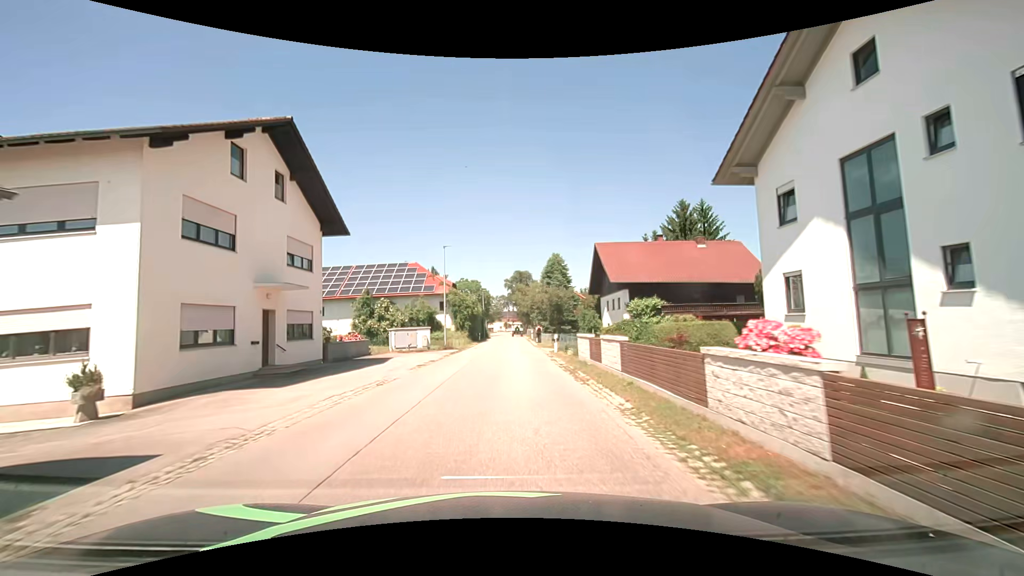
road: secondary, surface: asphalt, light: Day
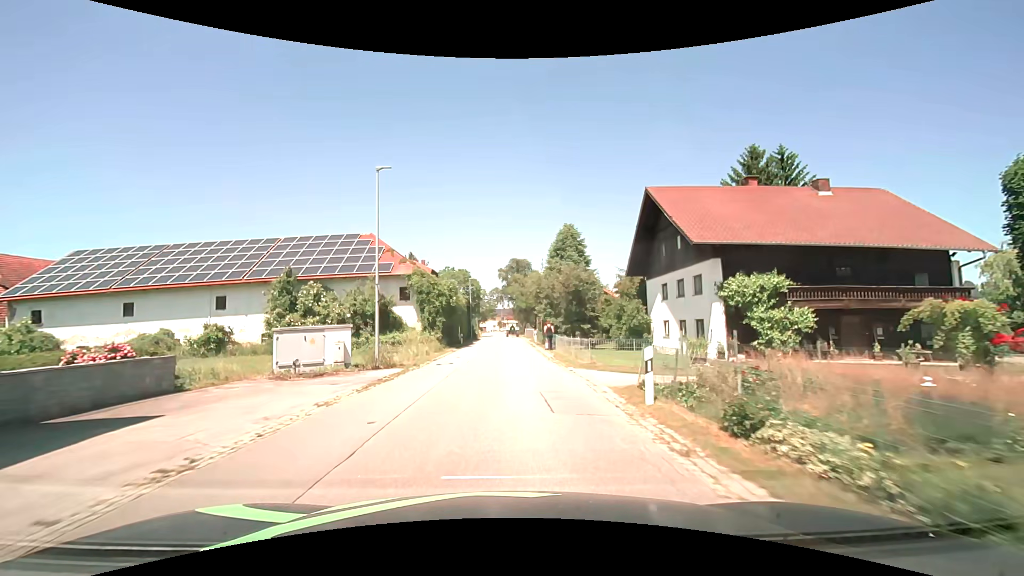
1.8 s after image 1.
(0.0, +19.0) m; +1°
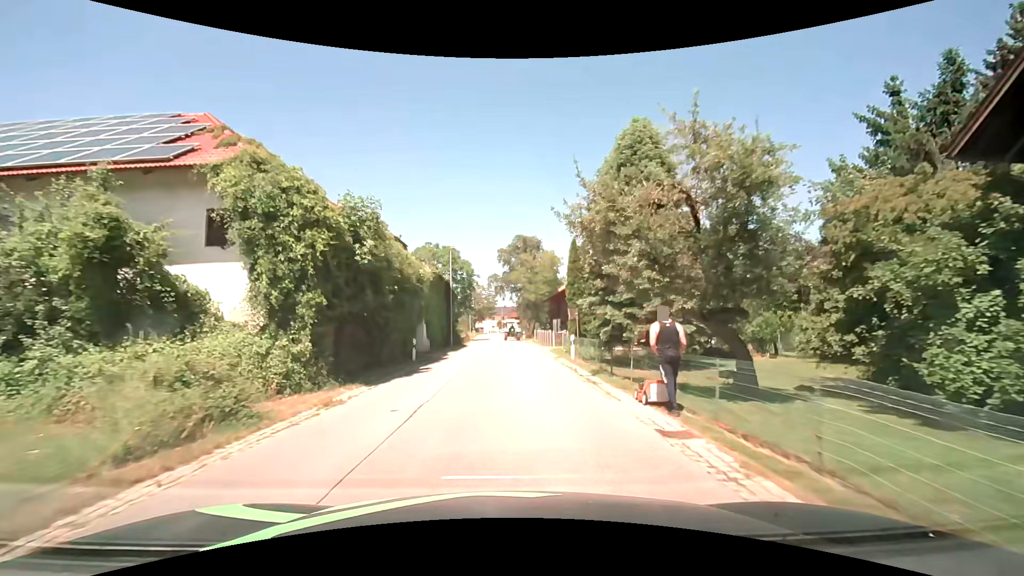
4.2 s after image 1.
(-0.5, +25.4) m; -1°
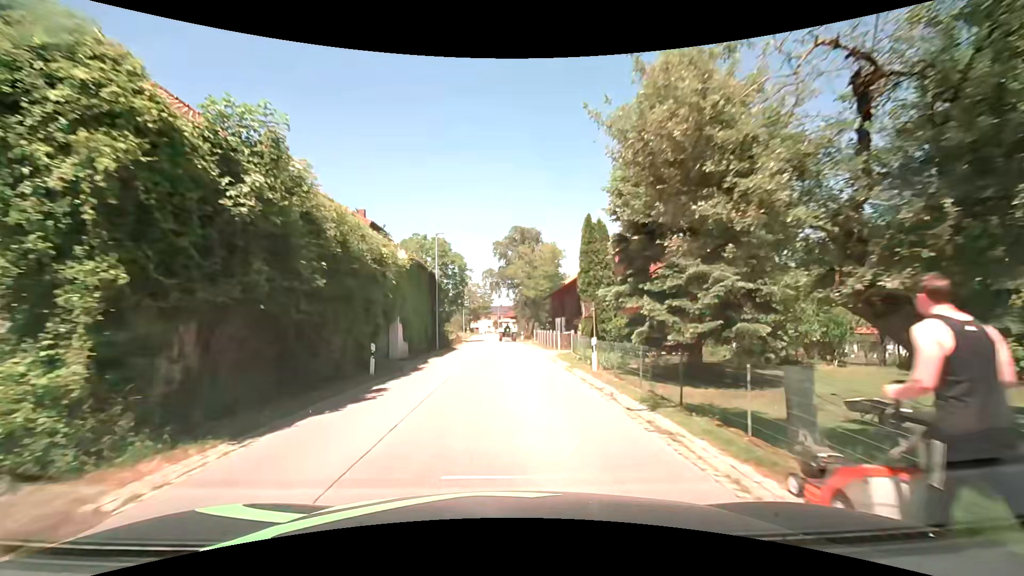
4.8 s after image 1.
(0.0, +6.3) m; 0°
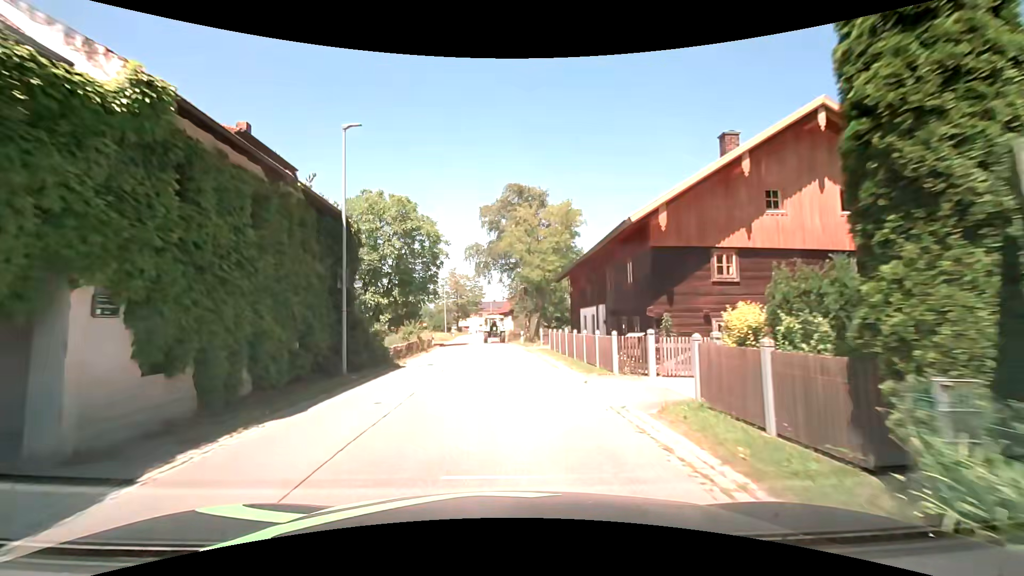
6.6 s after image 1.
(+0.2, +18.3) m; +2°
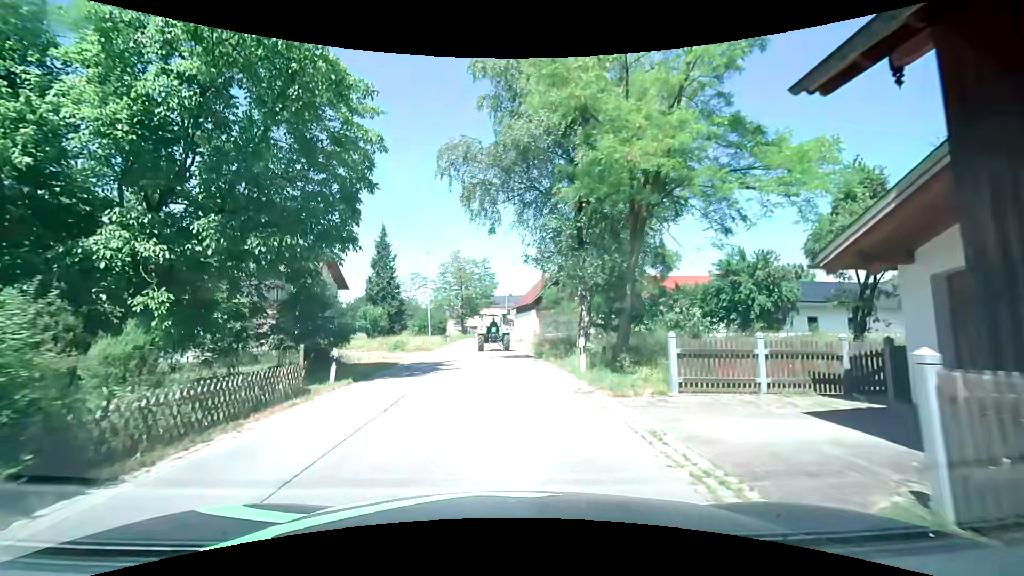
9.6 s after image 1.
(-0.8, +25.7) m; -3°
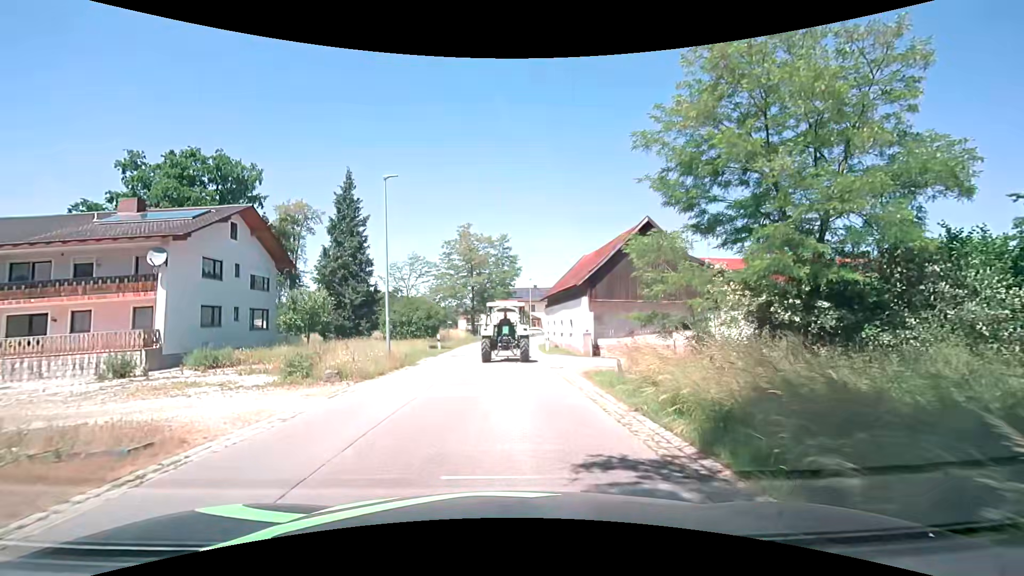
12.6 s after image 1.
(-0.5, +20.3) m; -3°
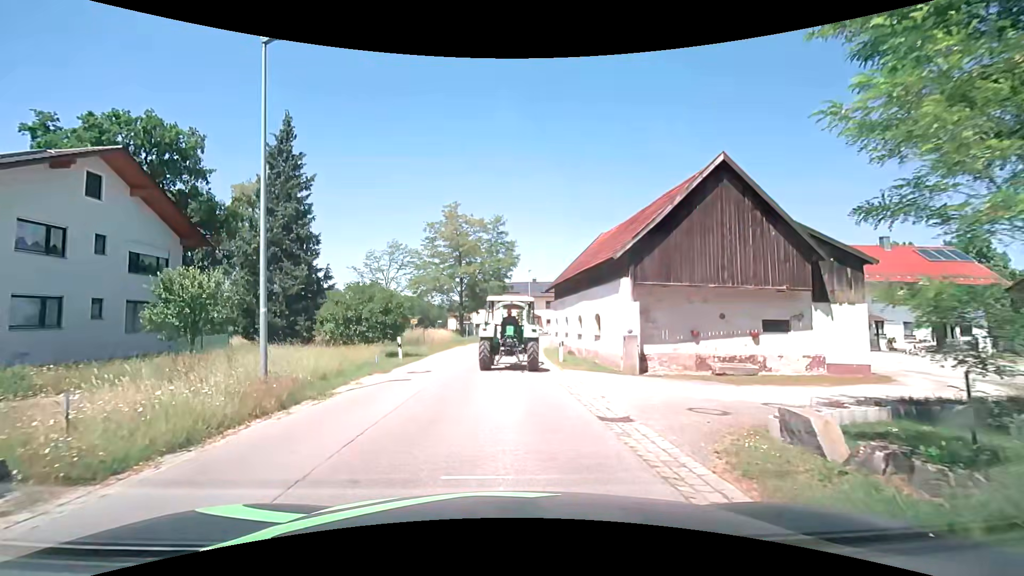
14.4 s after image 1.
(+0.1, +10.0) m; +1°
(0, +10) (0, +20) (0, +30) (+1, +40) (+4, +50) (+8, +59) (+14, +66) (+22, +73) (+29, +80) (+37, +87) m
